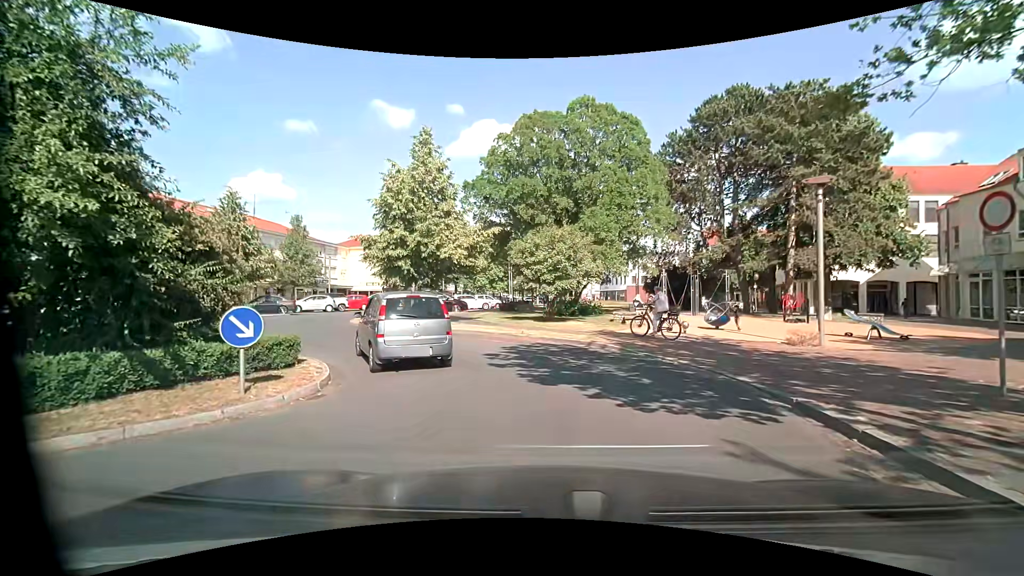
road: residential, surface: asphalt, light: Day
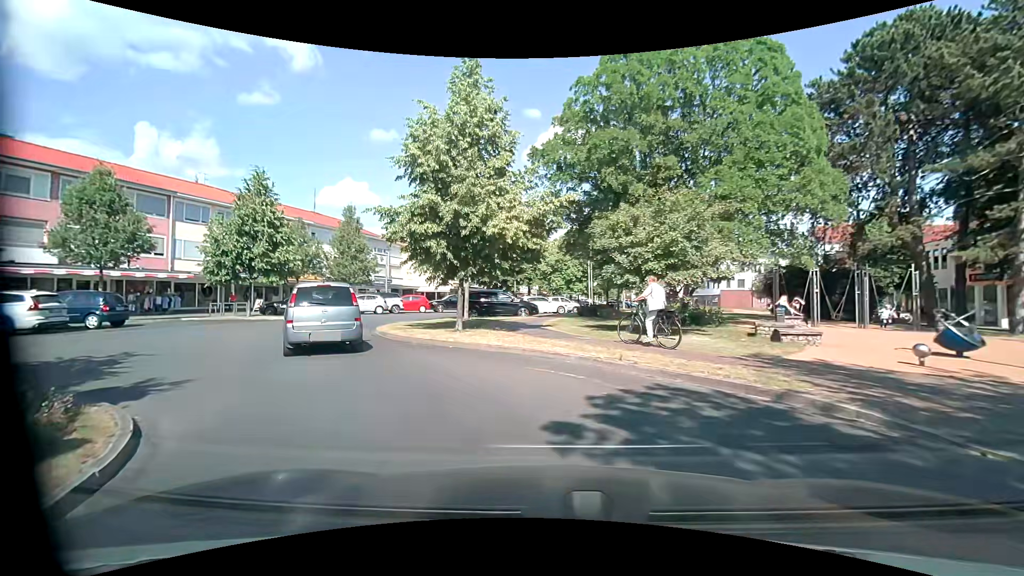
(-0.2, +7.4) m; -7°
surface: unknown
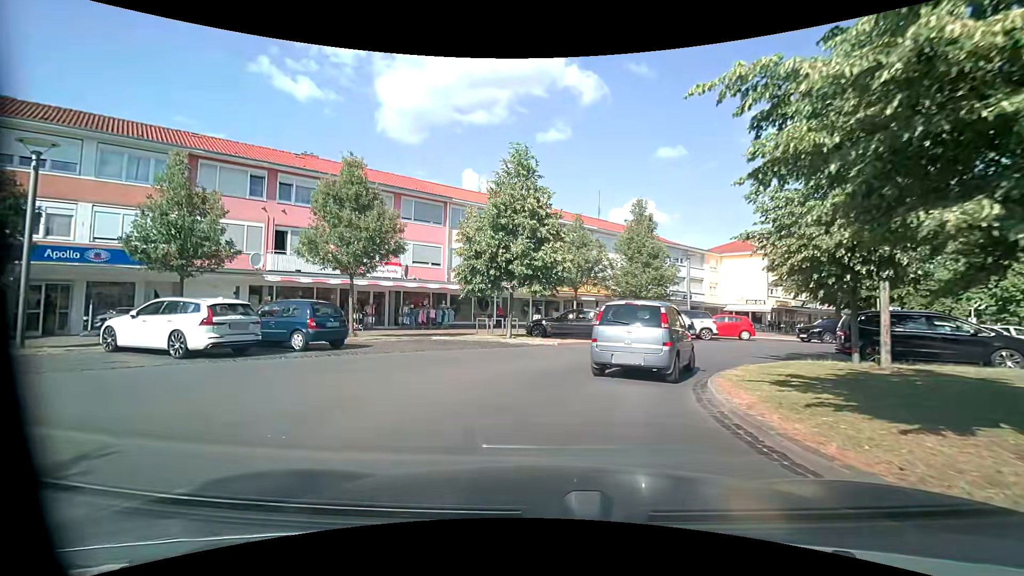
(-2.9, +9.9) m; -32°
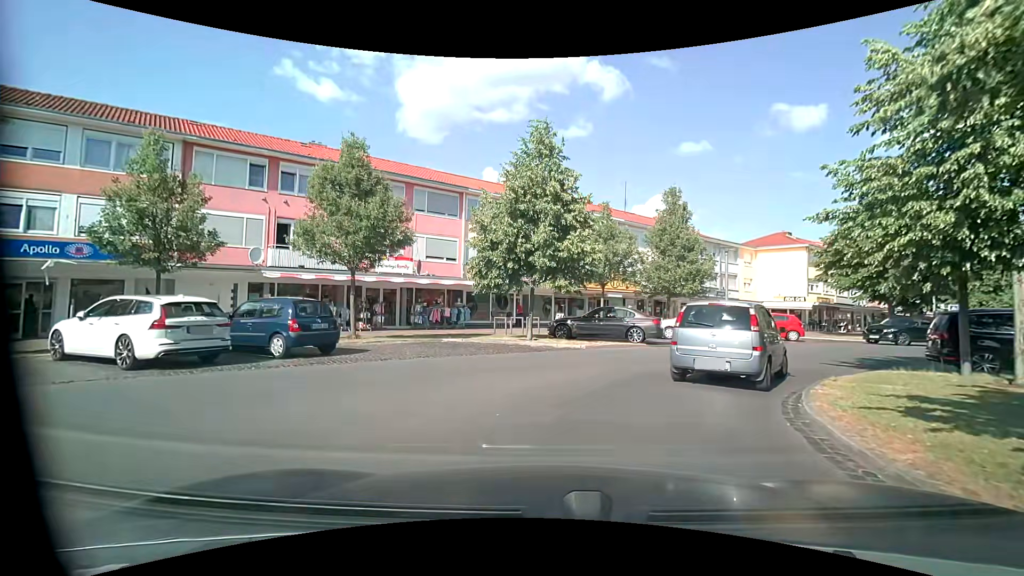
(-0.1, +2.4) m; -2°
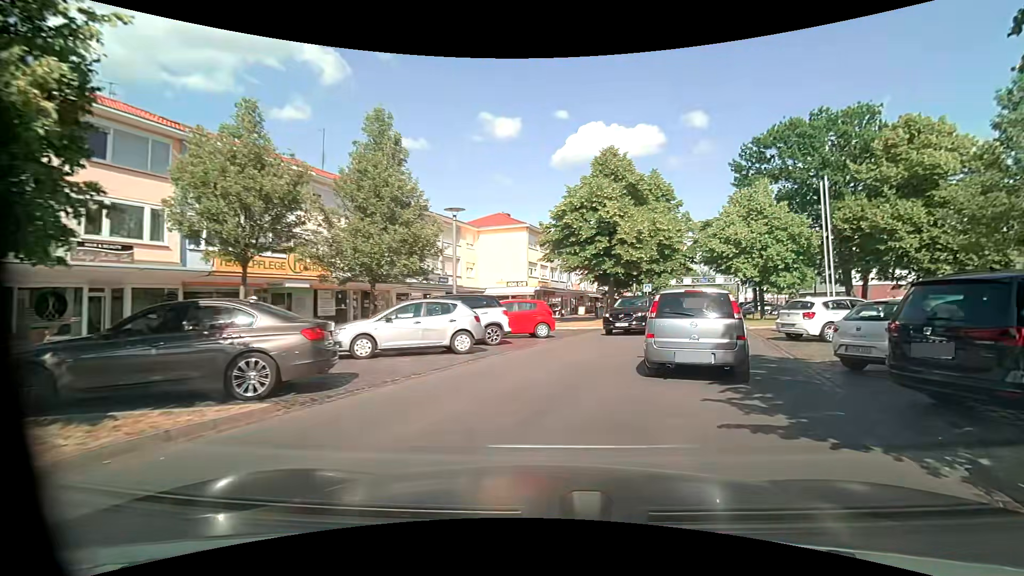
(+2.4, +11.9) m; +30°
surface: asphalt
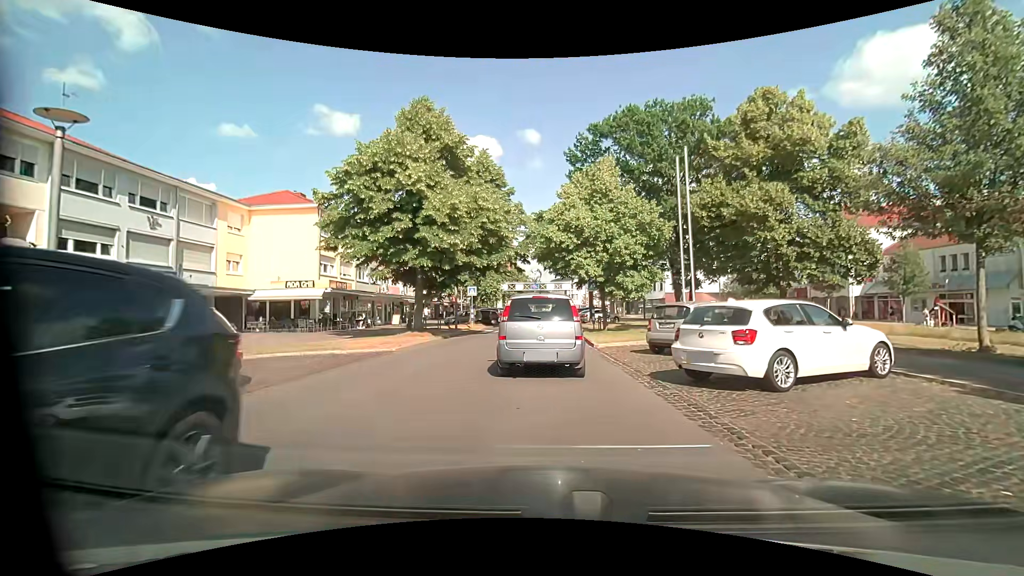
(+2.3, +10.1) m; +19°
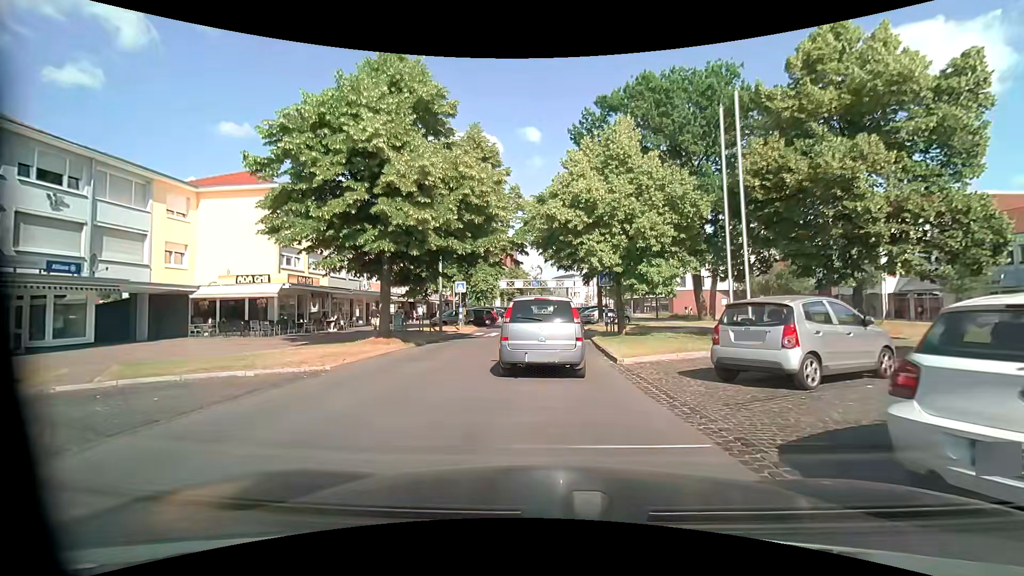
(-0.1, +5.6) m; 0°
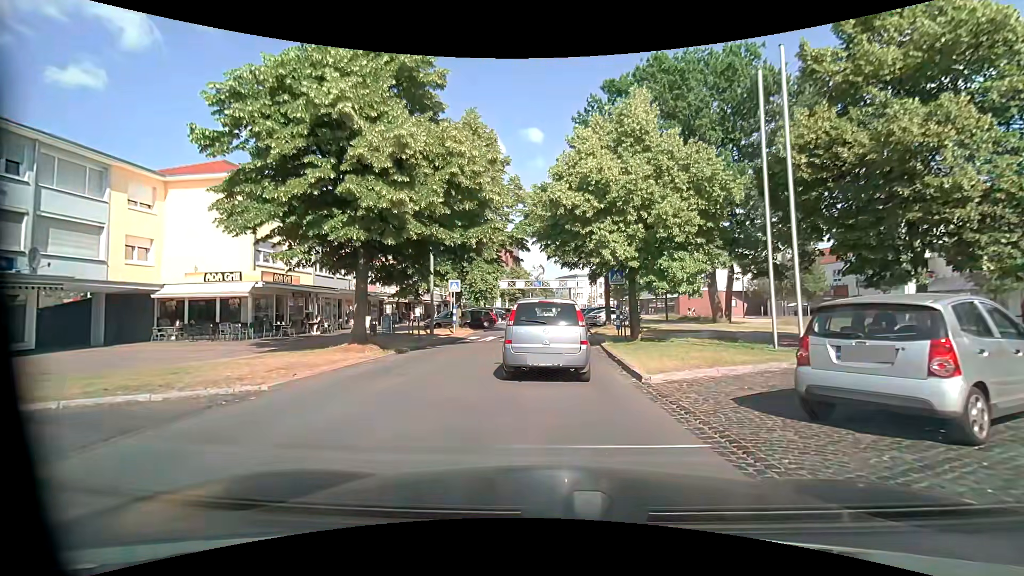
(0.0, +2.9) m; -1°
